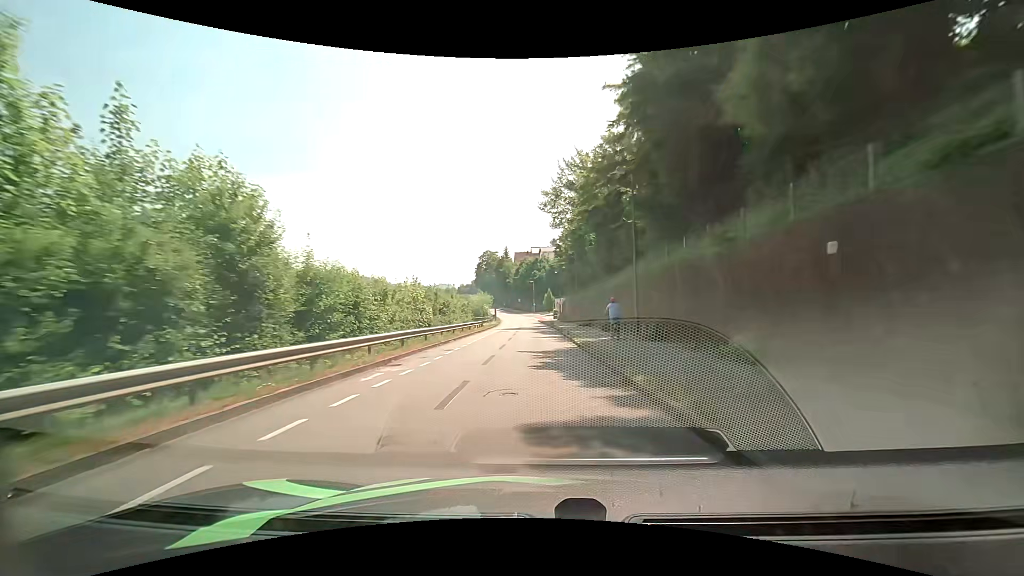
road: residential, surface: asphalt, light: Day
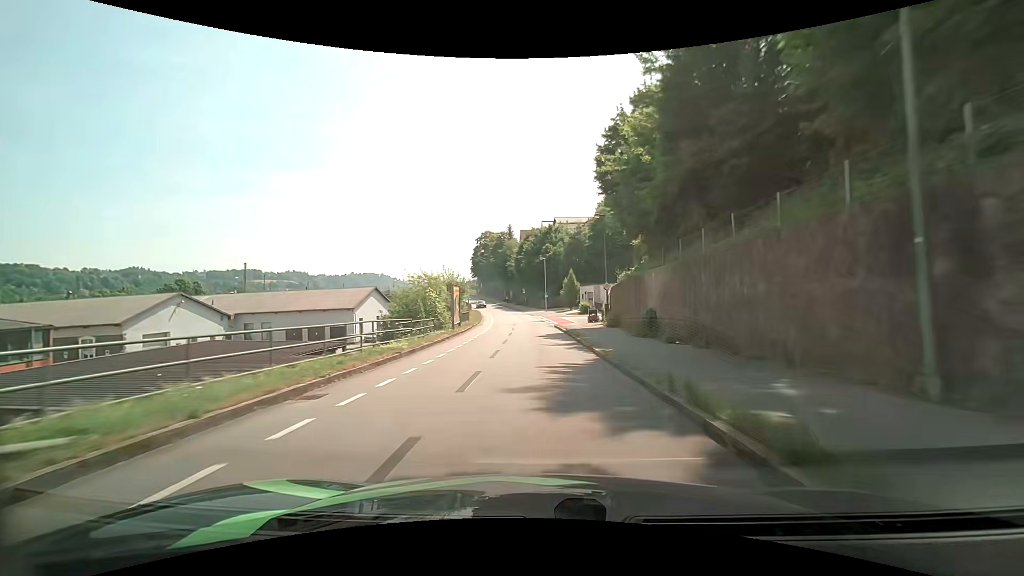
(-0.1, +46.7) m; -1°
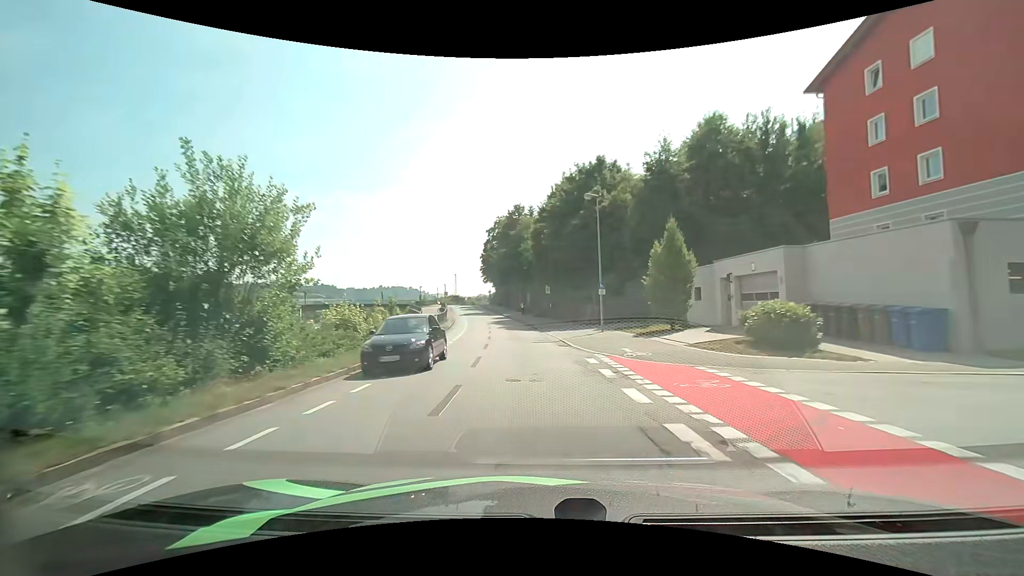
(-1.0, +44.4) m; -3°
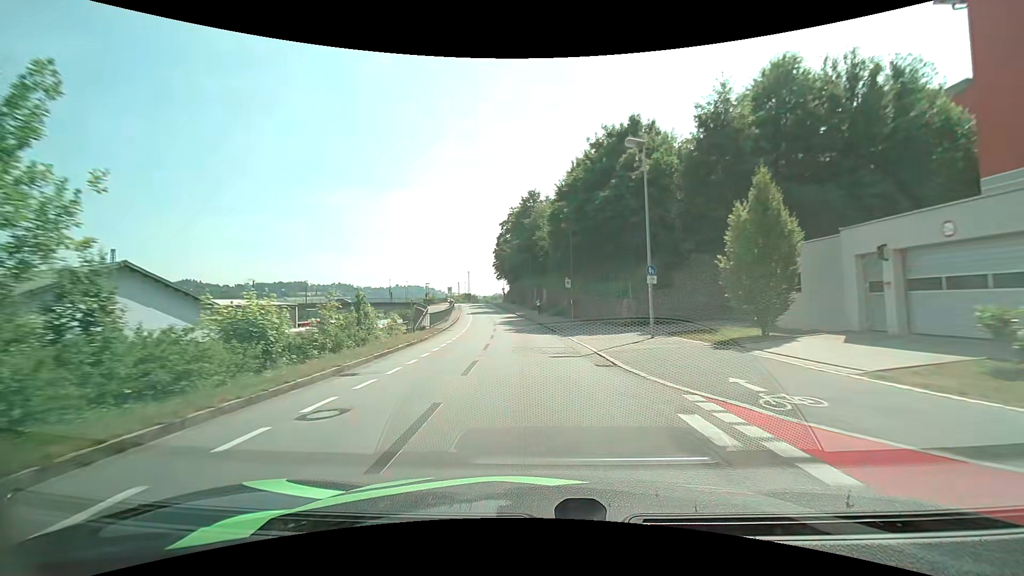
(-0.2, +8.6) m; -3°
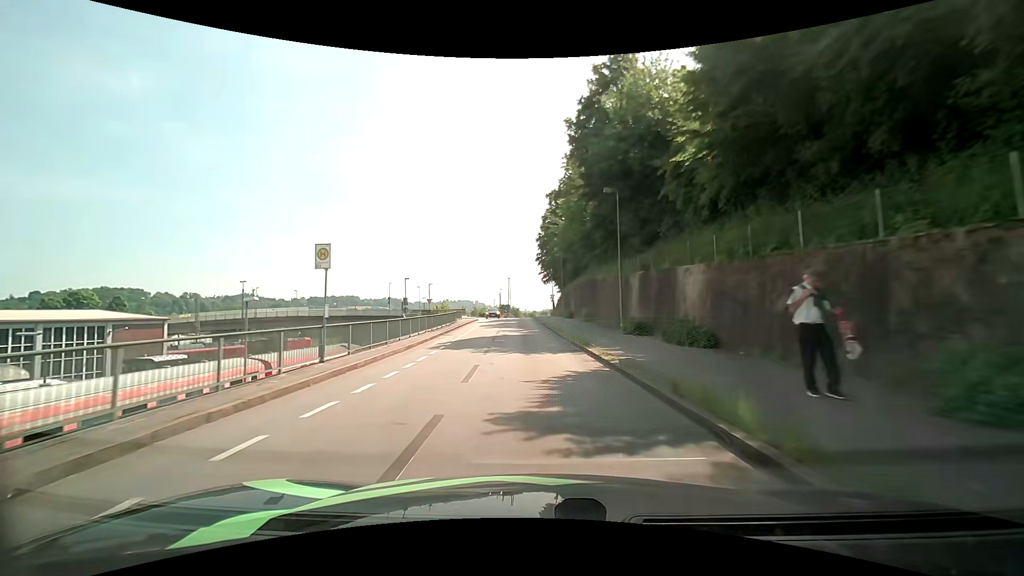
(-2.2, +42.9) m; -5°
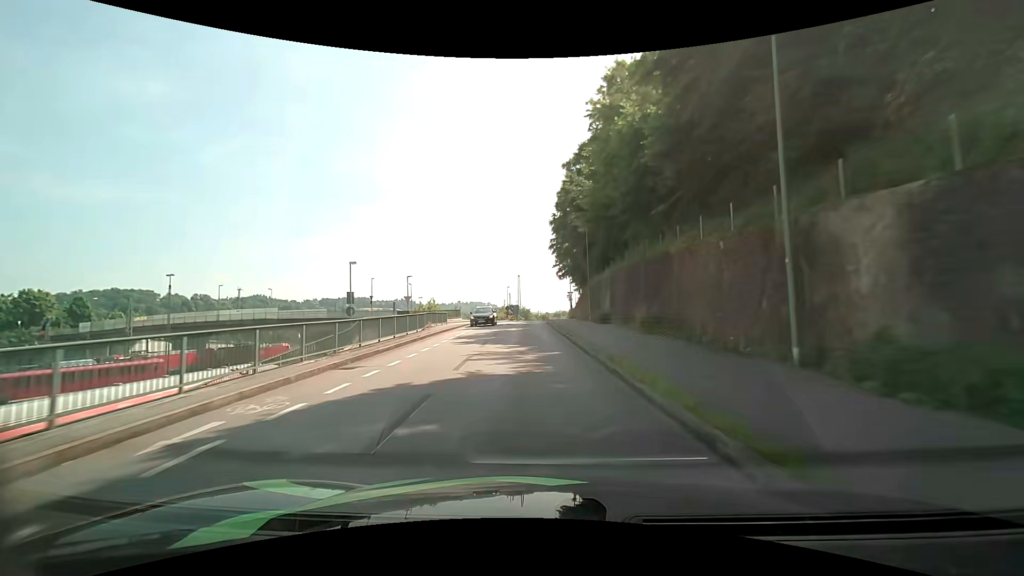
(-0.2, +16.7) m; -1°
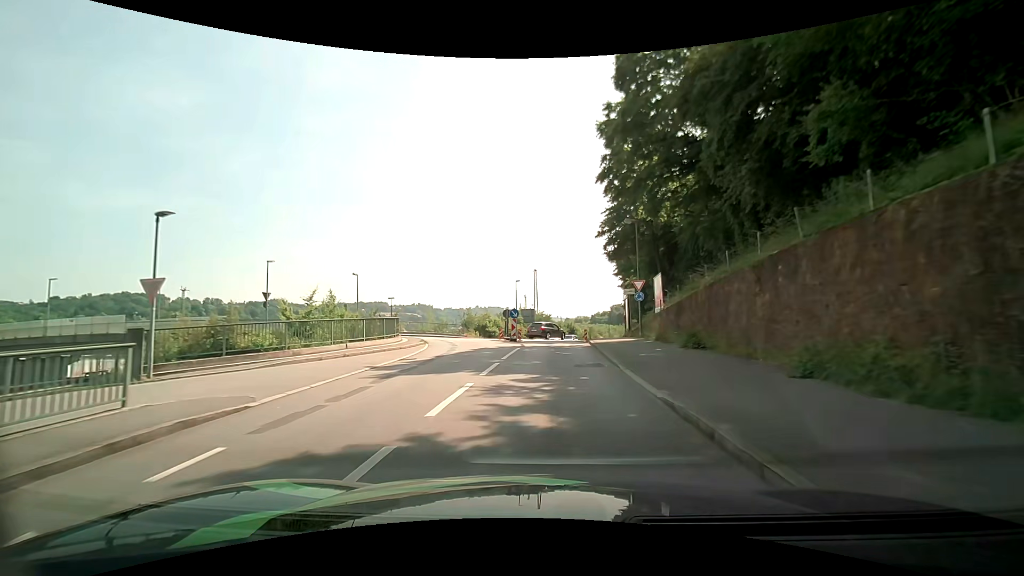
(-0.8, +34.8) m; -2°
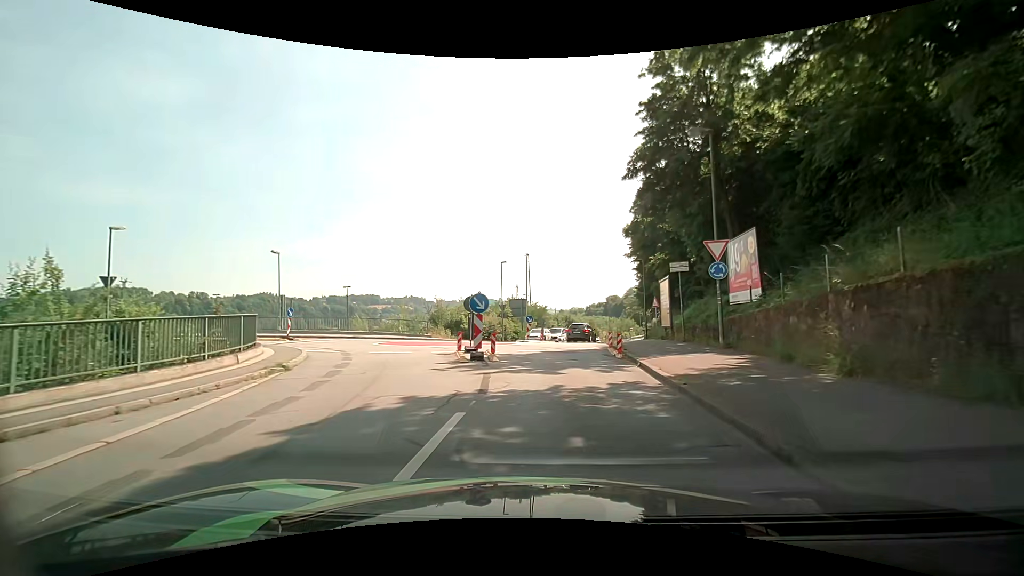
(0.0, +14.7) m; 0°
(0, +10) (+1, +20) (0, +30) (-8, +34) (-18, +34) (-28, +36) (-38, +39) (-47, +41) (-57, +44) (-67, +47) m
